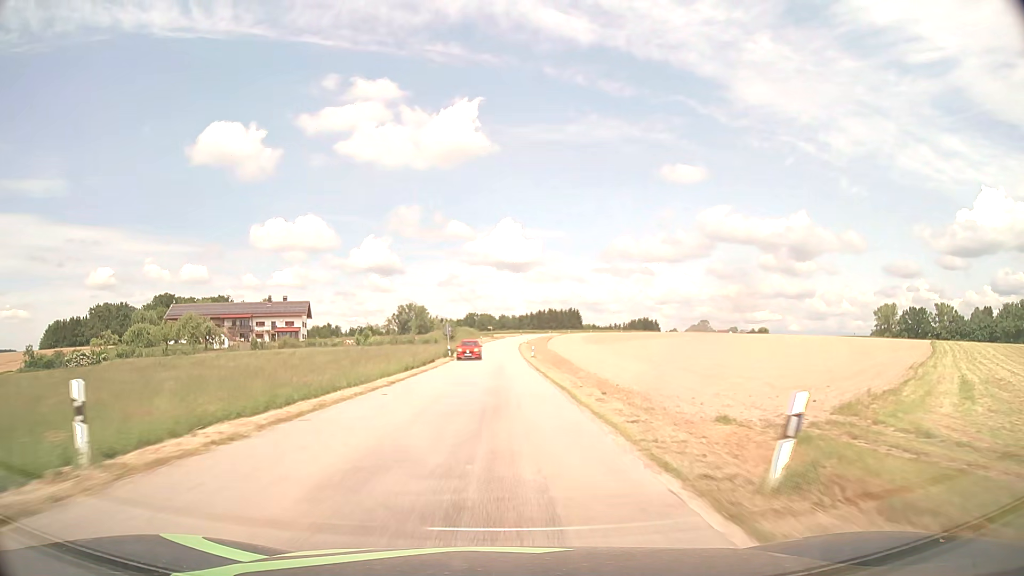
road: tertiary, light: Day
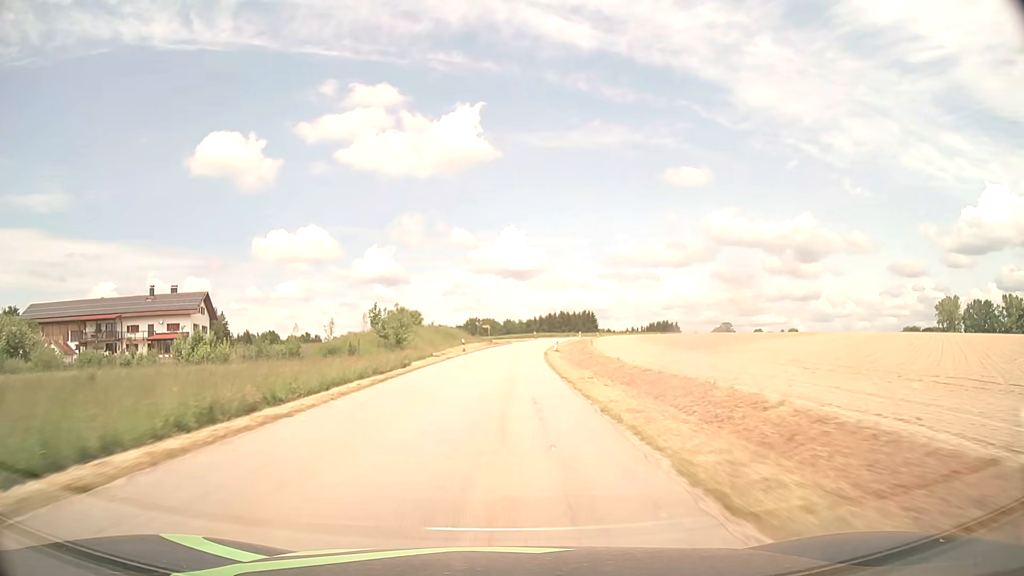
(0.0, +54.4) m; 0°
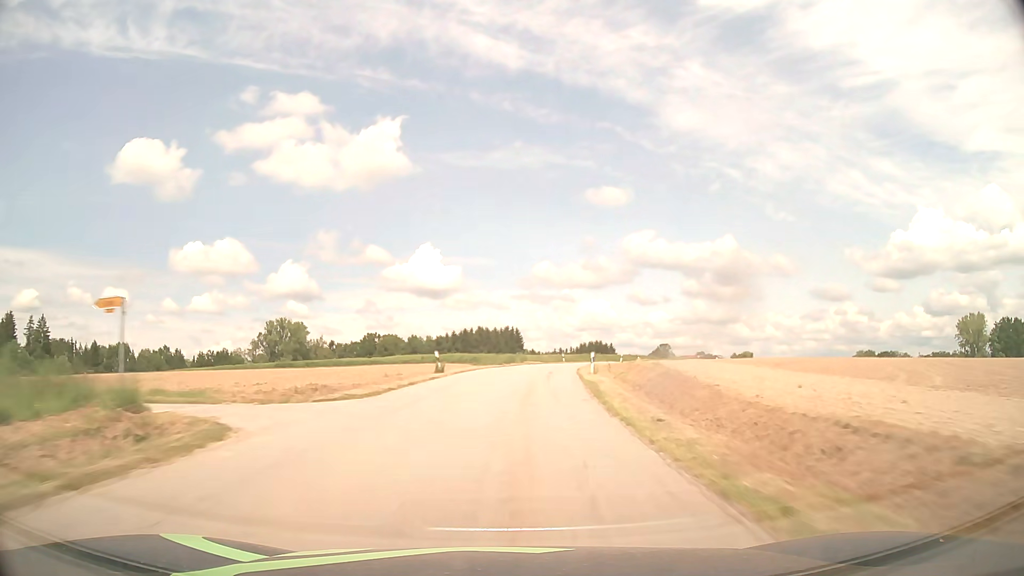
(+2.8, +72.6) m; +7°
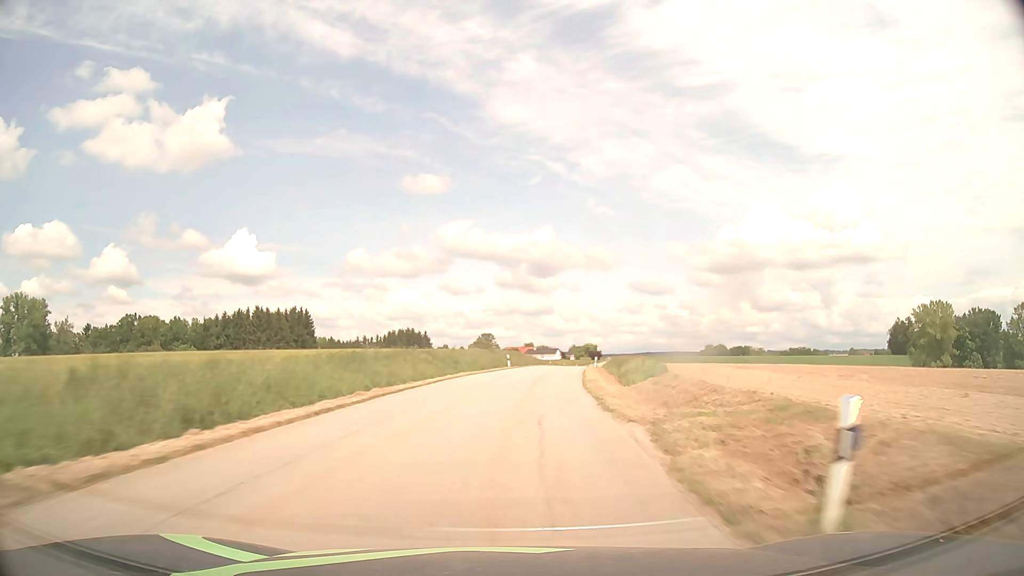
(+9.9, +73.9) m; +16°
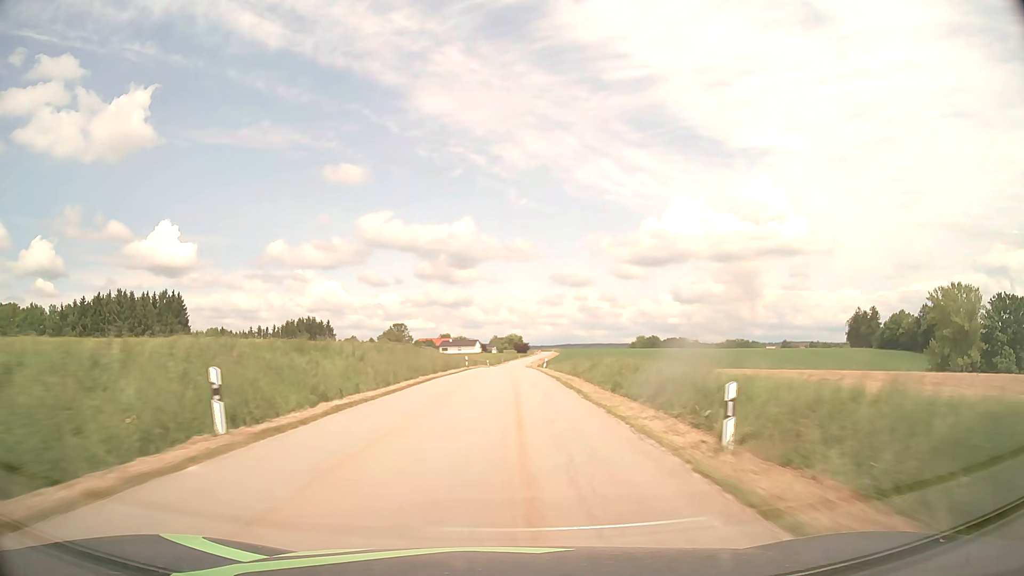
(+3.5, +45.2) m; +8°
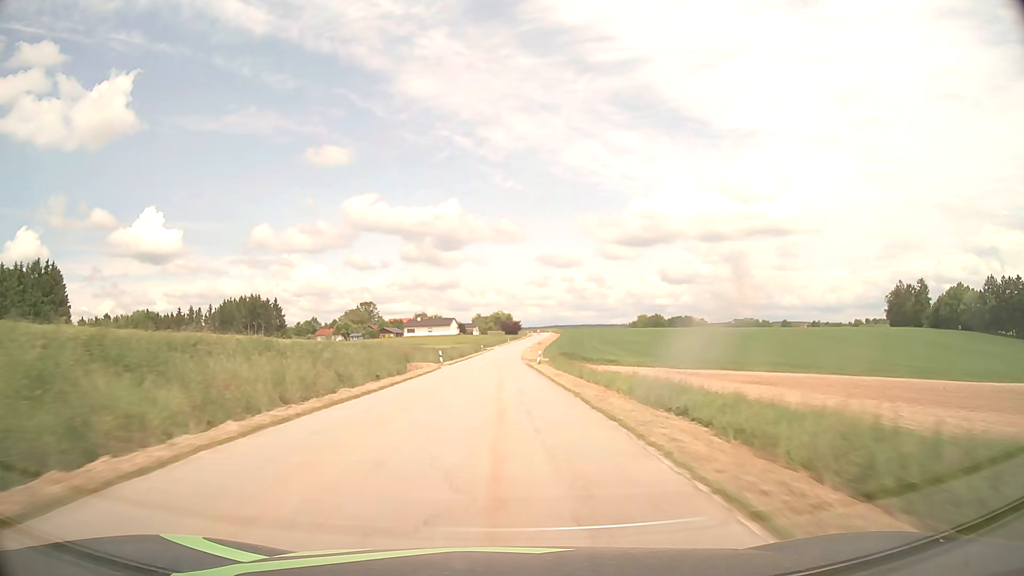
(+0.7, +61.7) m; +1°
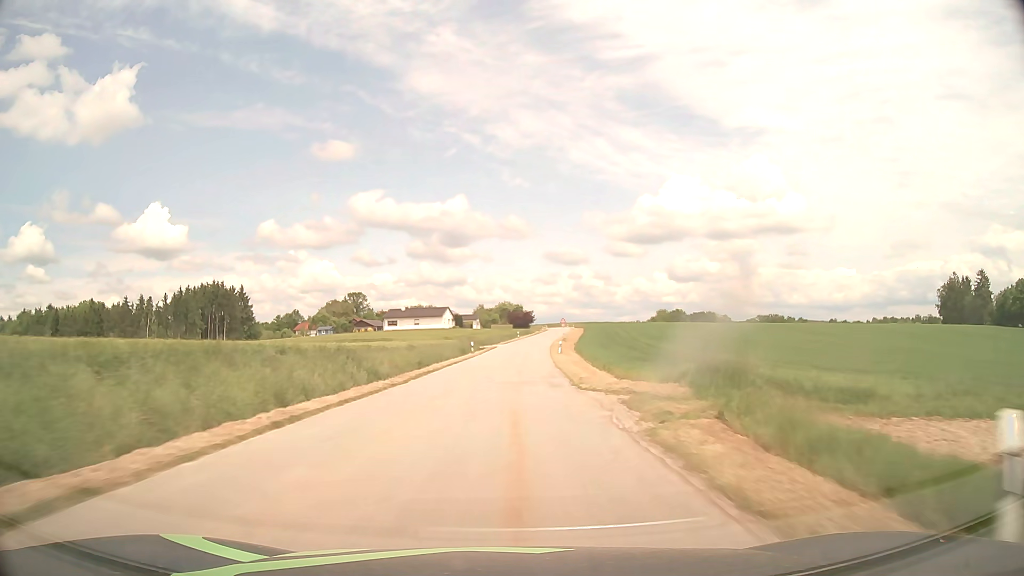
(-0.5, +44.7) m; -1°
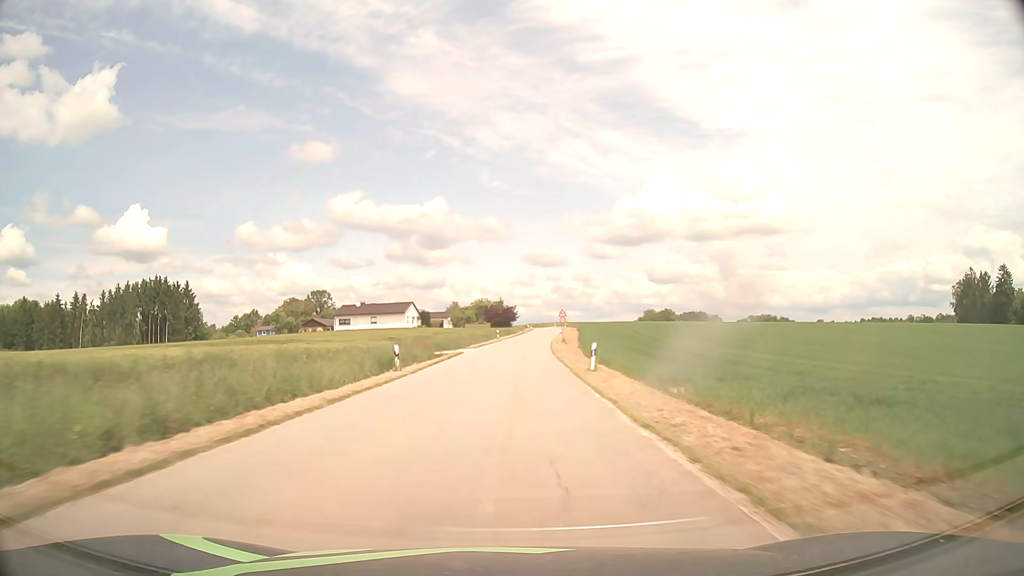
(+0.3, +28.6) m; +2°
(0, +10) (0, +20) (0, +30) (+1, +40) (+1, +50) (+2, +60) (+3, +70) (+4, +80) (+5, +90) (+6, +100) m
